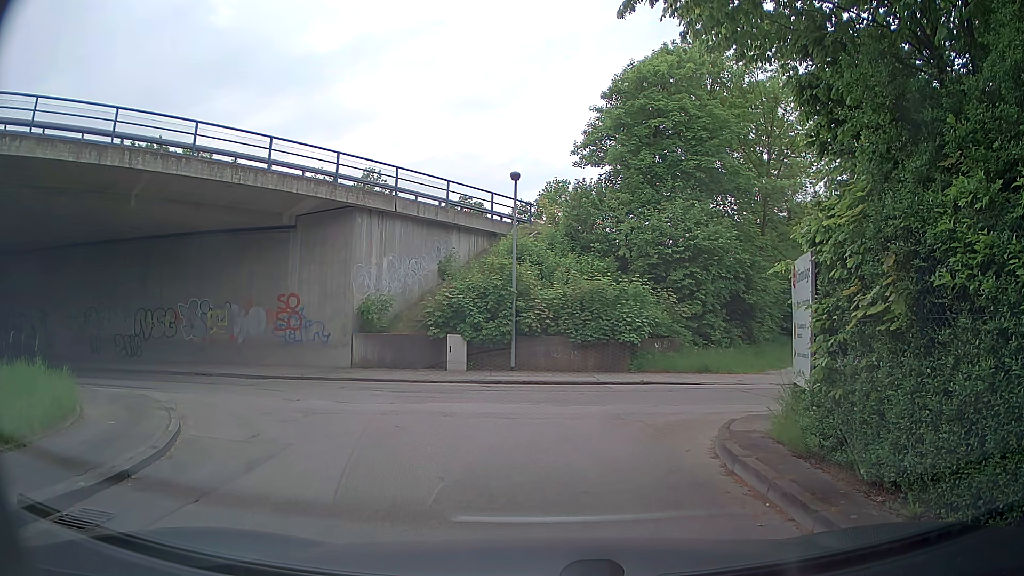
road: tertiary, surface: asphalt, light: Day
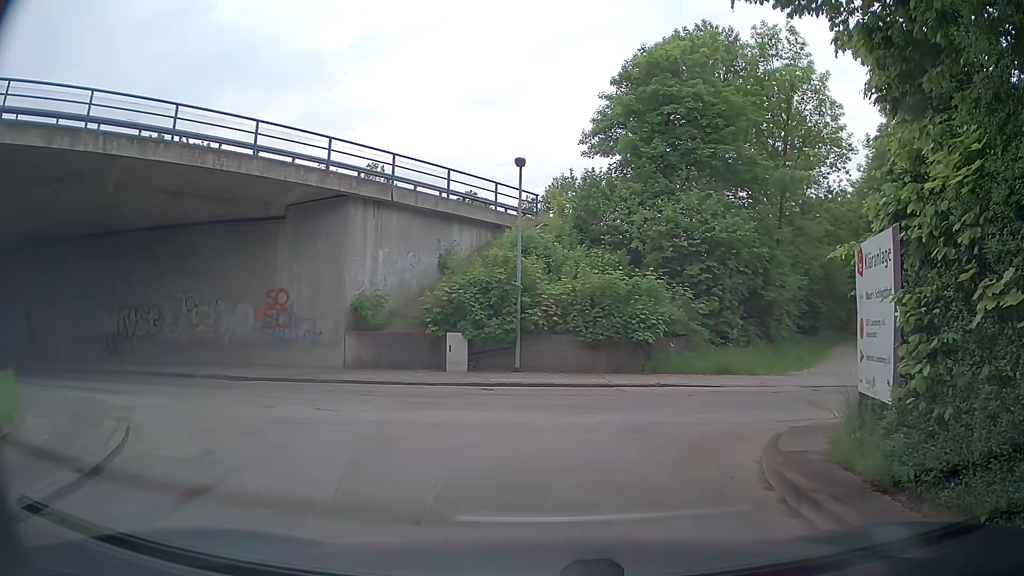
(0.0, +1.6) m; 0°
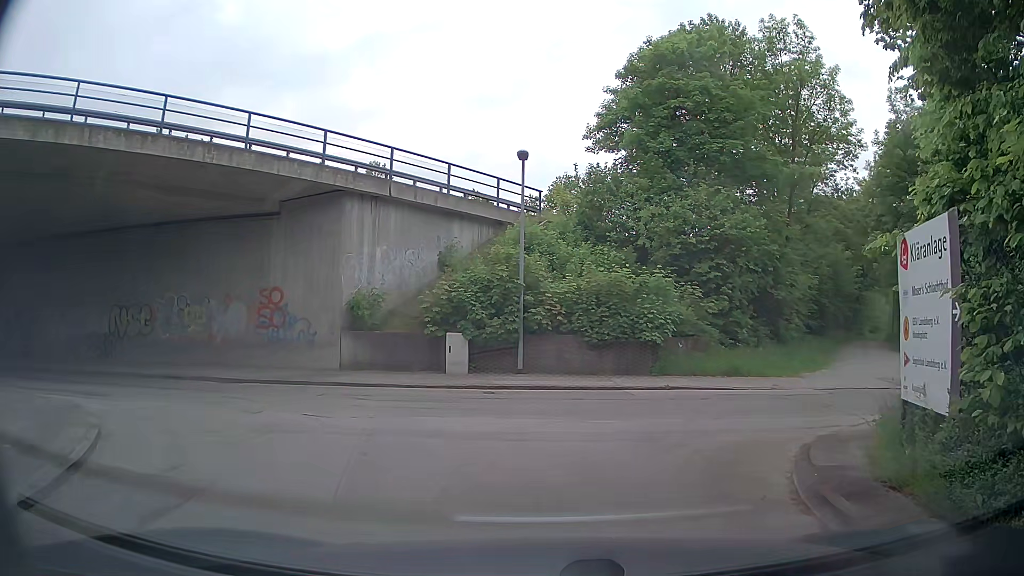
(0.0, +0.8) m; 0°
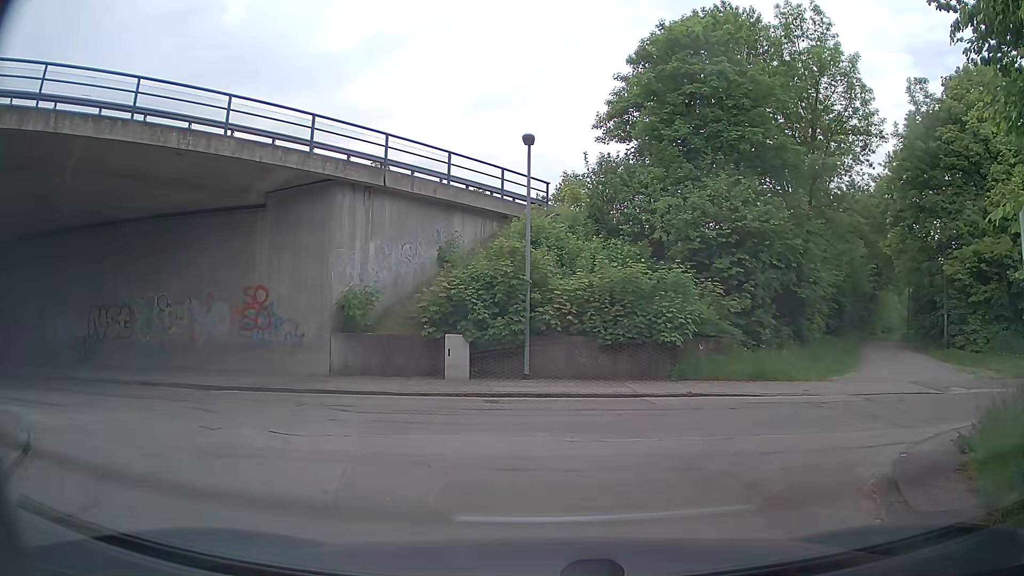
(0.0, +1.7) m; +1°
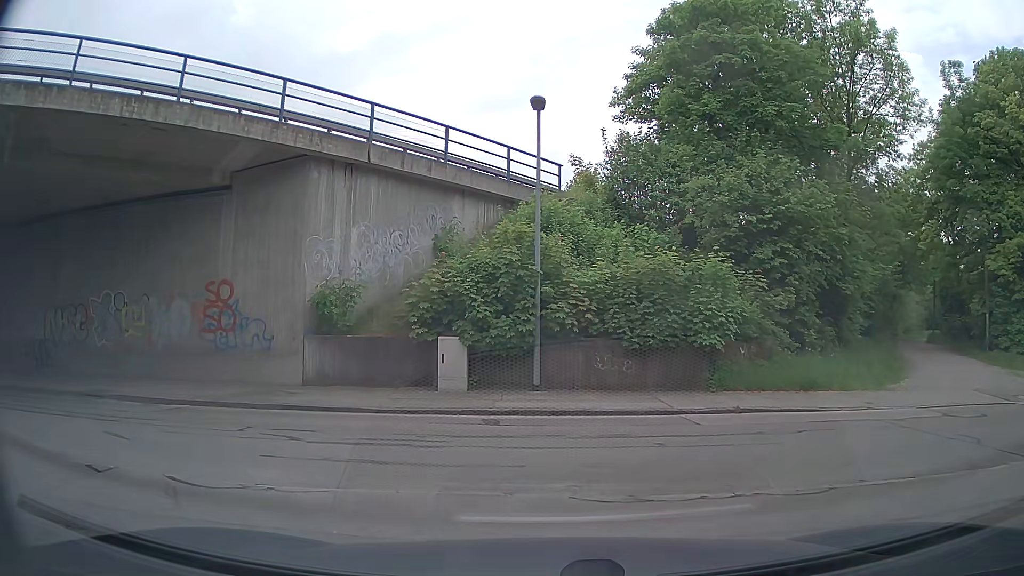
(0.0, +2.8) m; 0°
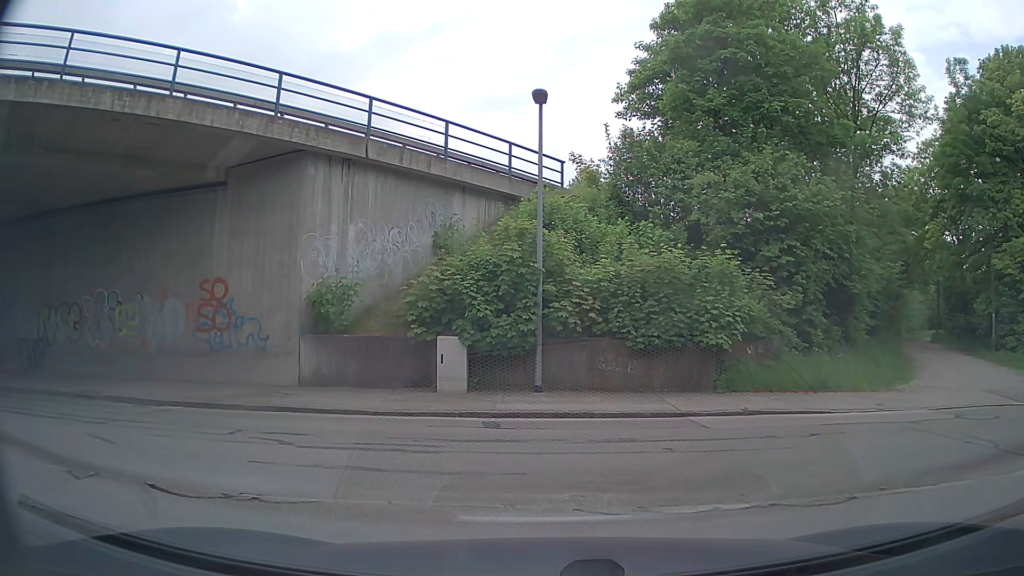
(0.0, +0.4) m; 0°
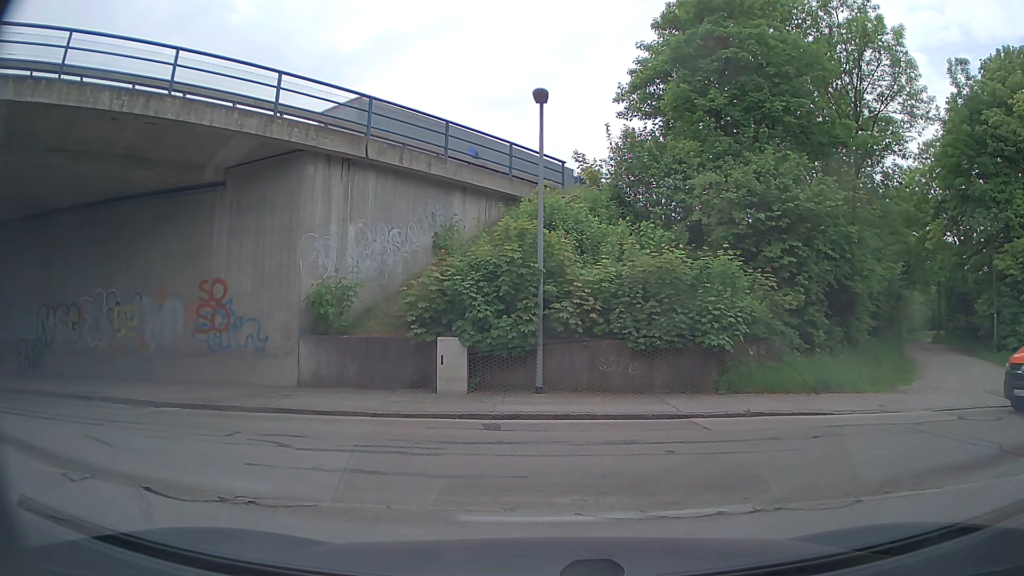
(0.0, +0.1) m; 0°
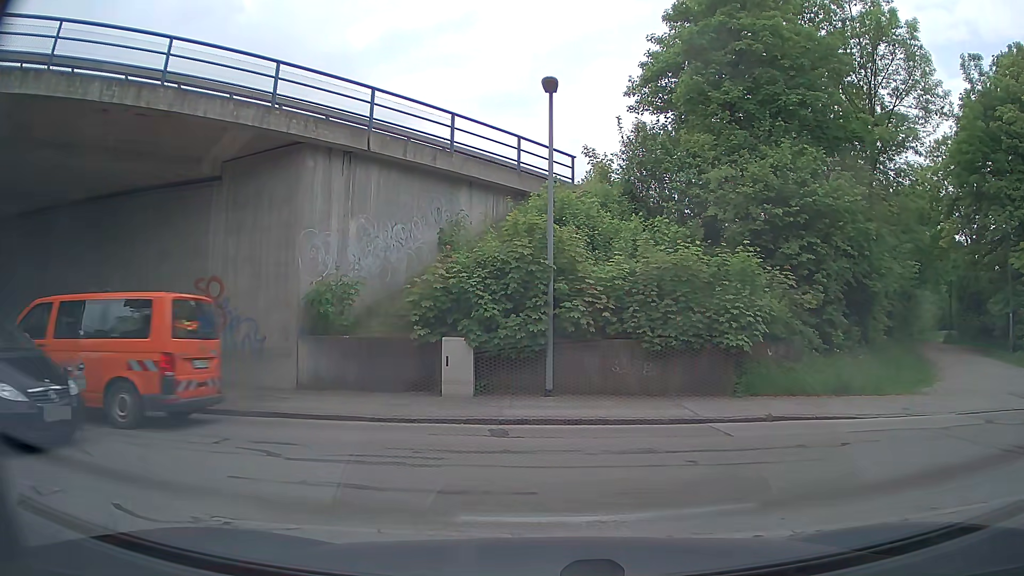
(0.0, +0.6) m; 0°
